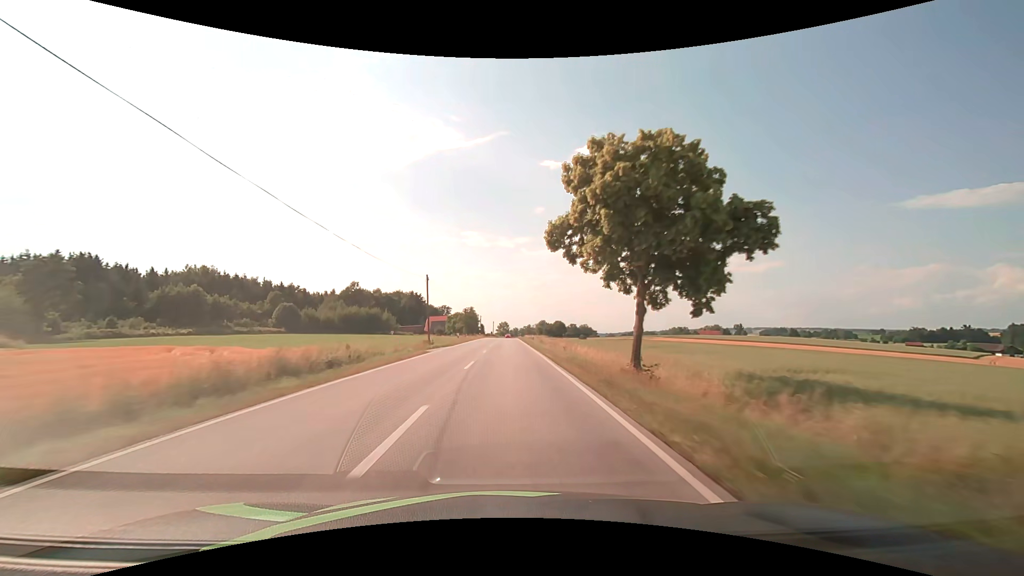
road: secondary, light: Day
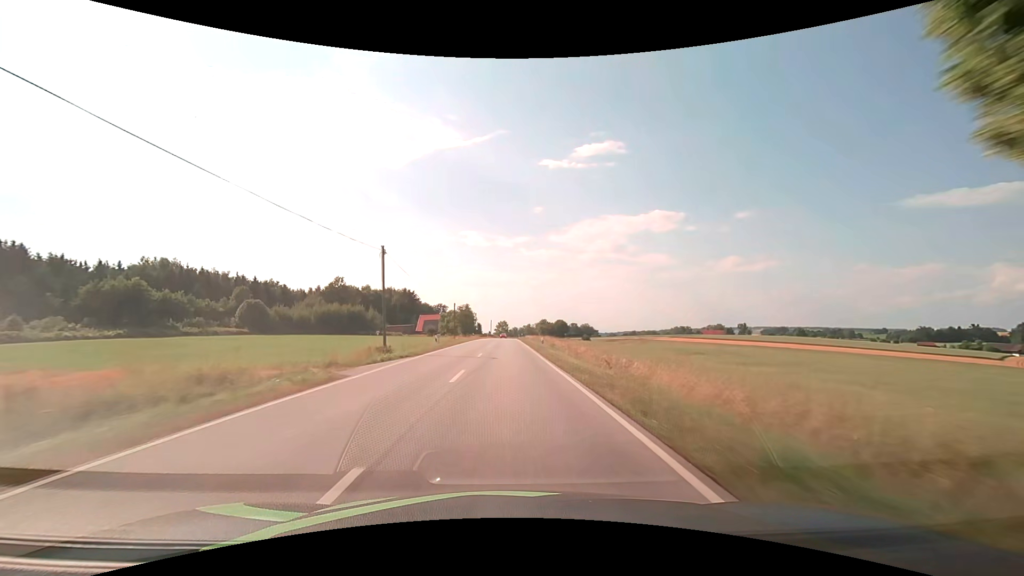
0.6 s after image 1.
(0.0, +15.9) m; 0°
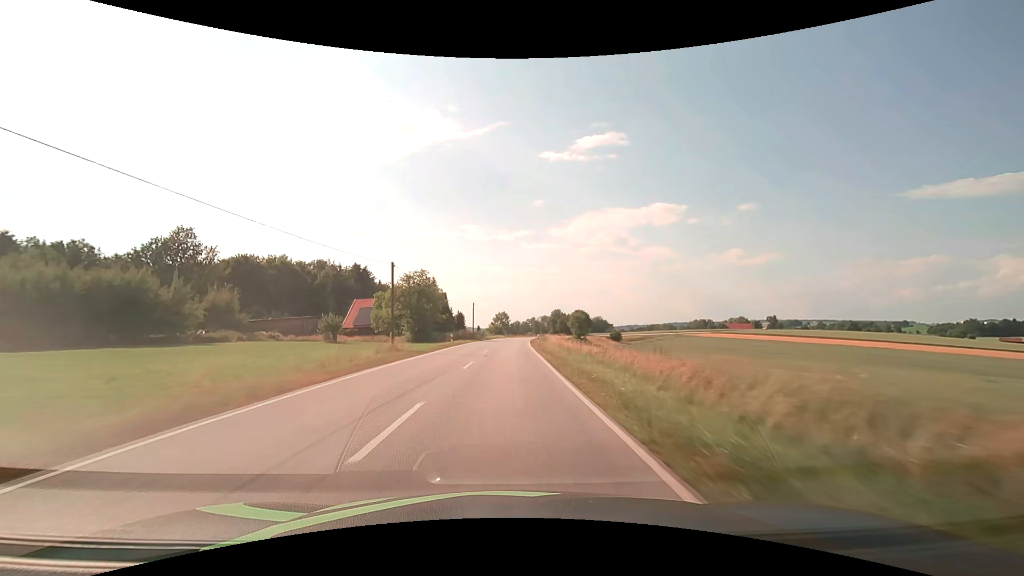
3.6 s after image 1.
(+0.2, +78.5) m; 0°
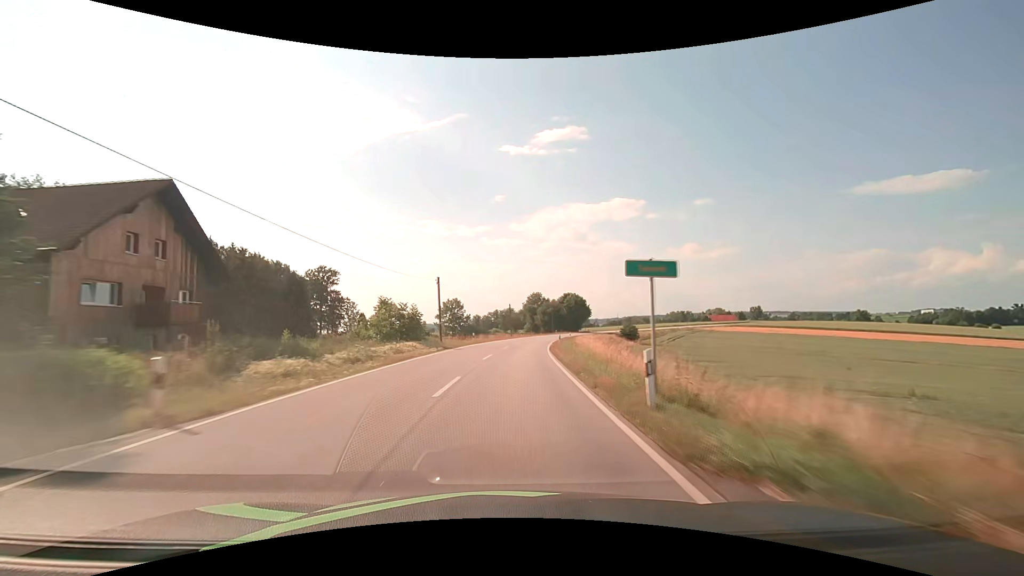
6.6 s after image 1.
(+2.0, +77.0) m; +4°
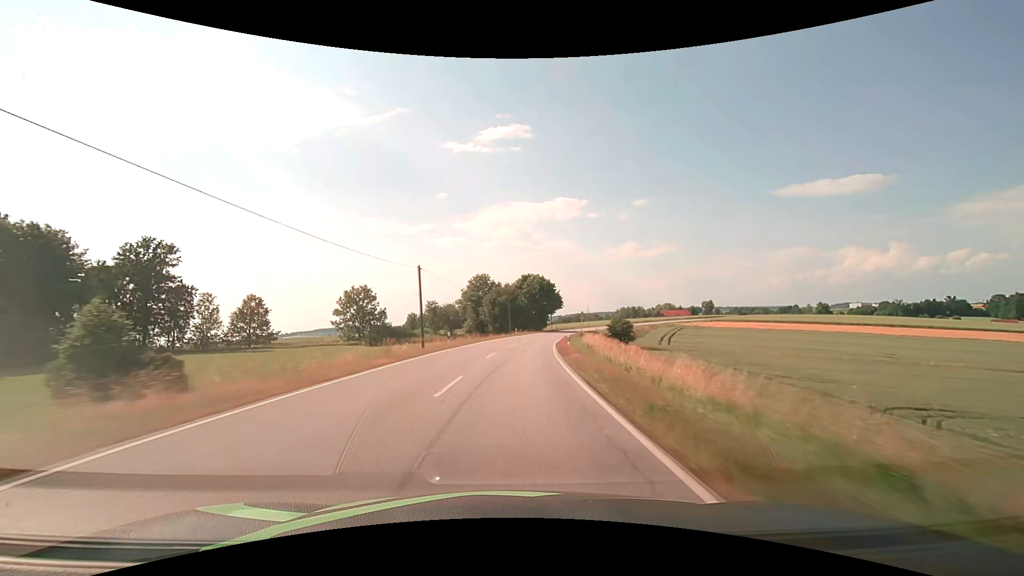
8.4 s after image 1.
(+2.4, +46.5) m; +6°
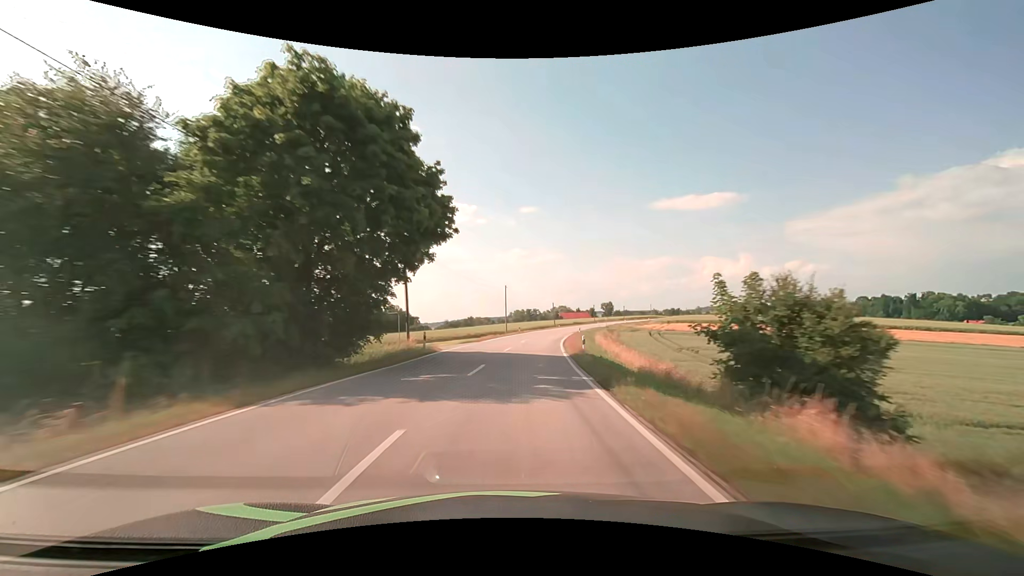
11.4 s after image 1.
(+8.8, +77.4) m; +13°
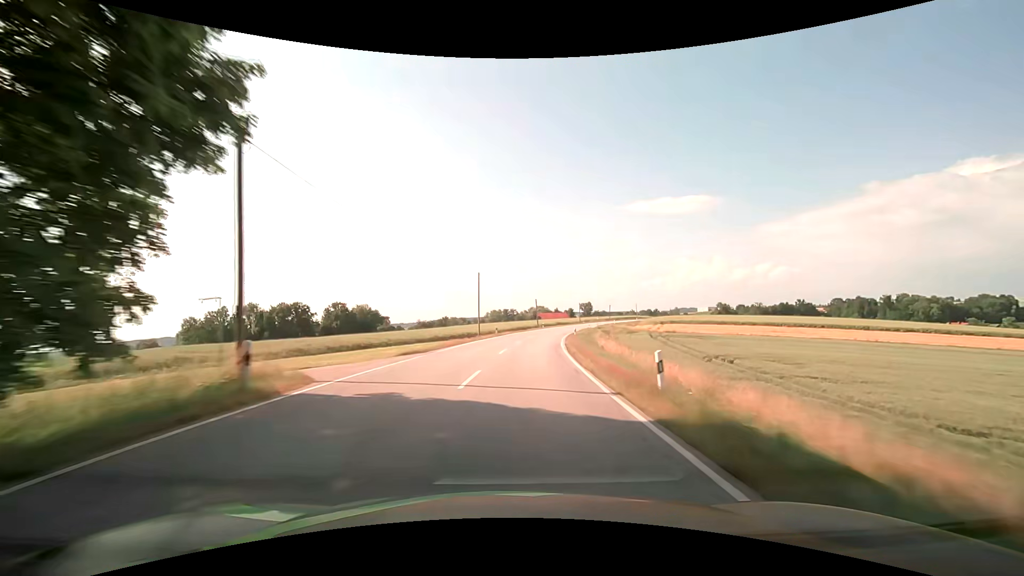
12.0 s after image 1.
(+0.3, +15.6) m; +2°
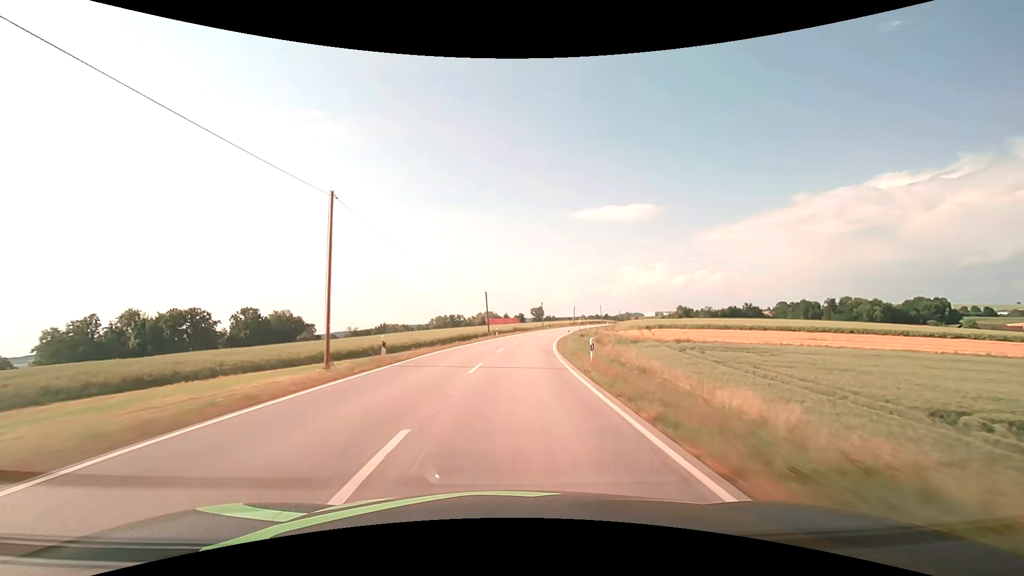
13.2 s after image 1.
(+1.6, +31.2) m; +6°
(0, +10) (+1, +20) (+1, +30) (+2, +40) (+4, +50) (+5, +60) (+7, +70) (+9, +79) (+11, +89) (+14, +99) m
